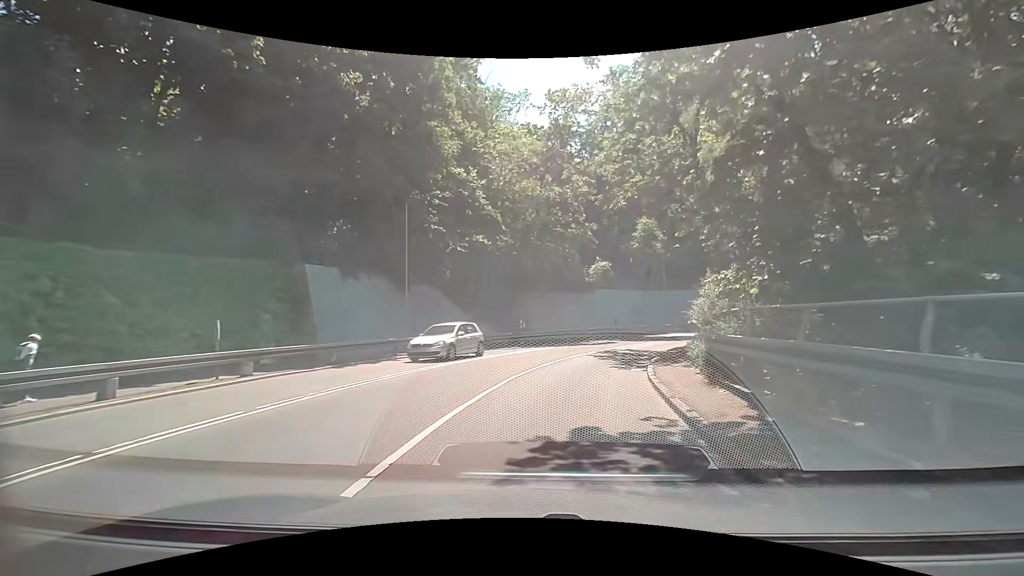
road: secondary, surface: asphalt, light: Day
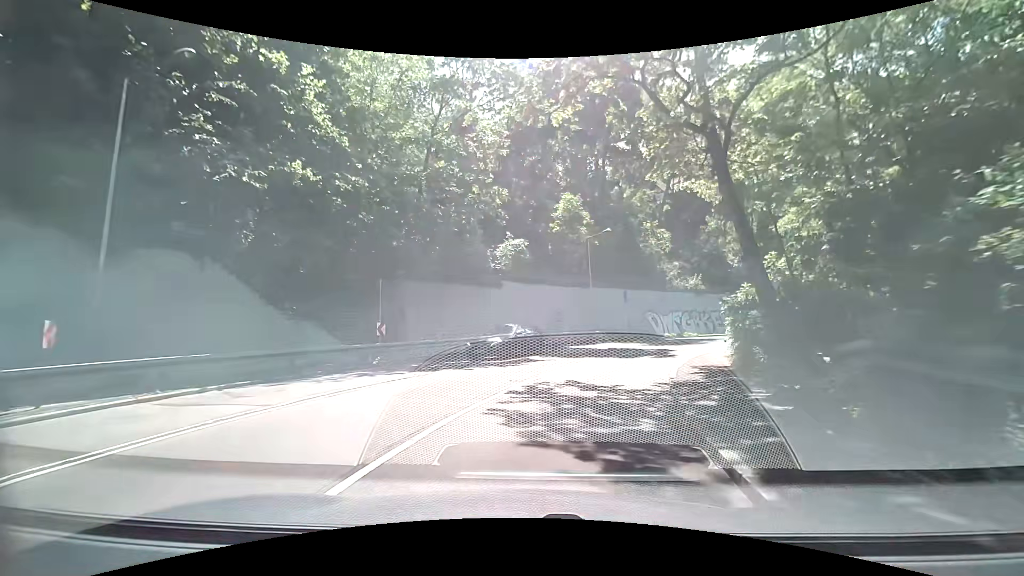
(+1.3, +13.3) m; +10°
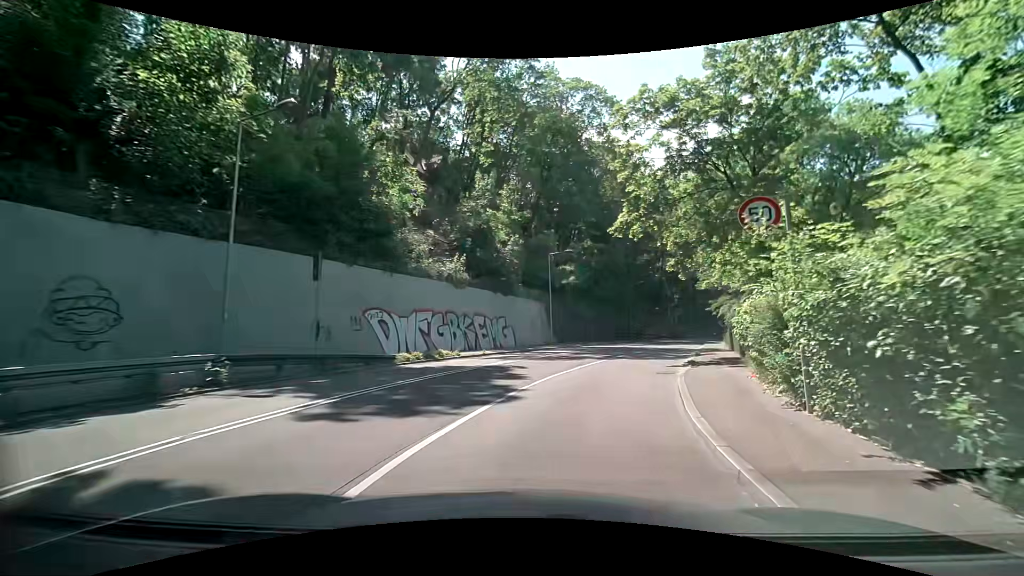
(+5.3, +22.0) m; +30°
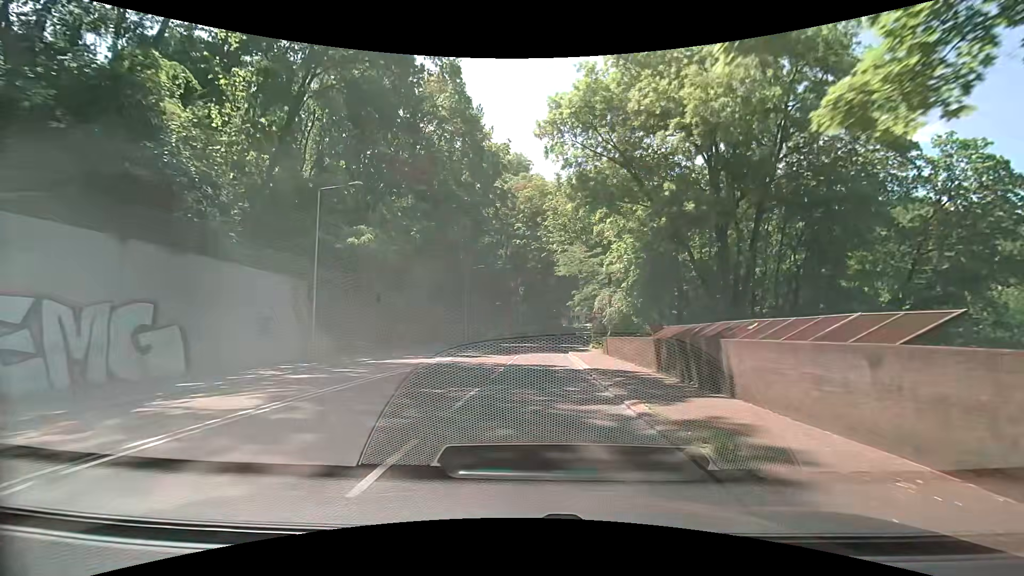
(+4.0, +20.1) m; +19°
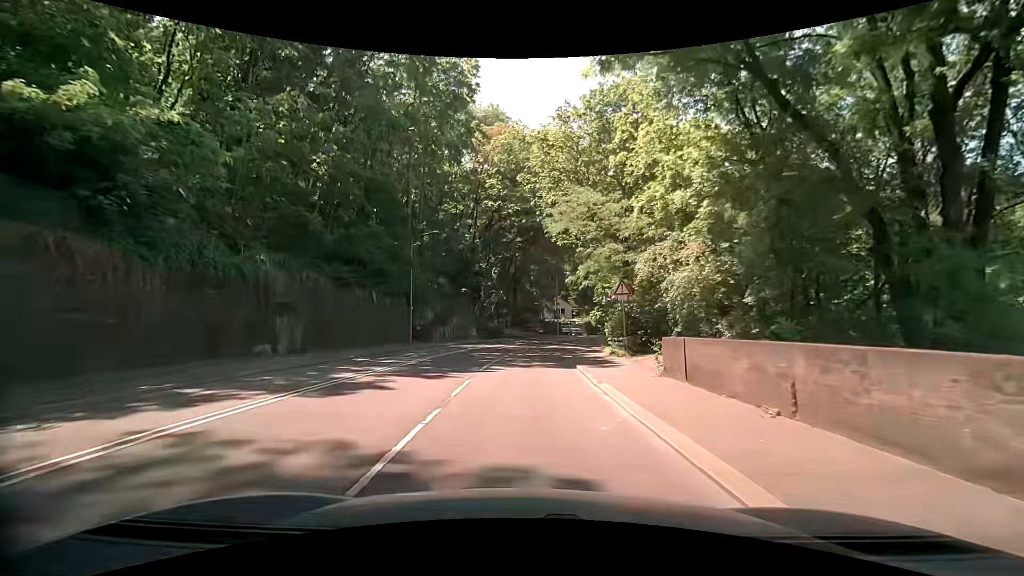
(+0.4, +17.2) m; +3°
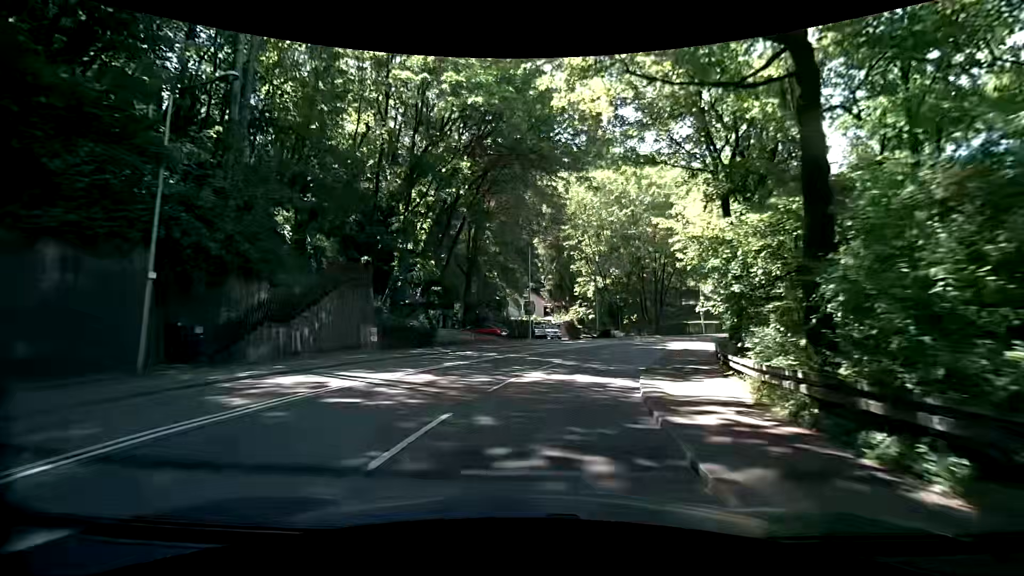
(+0.4, +23.3) m; +3°
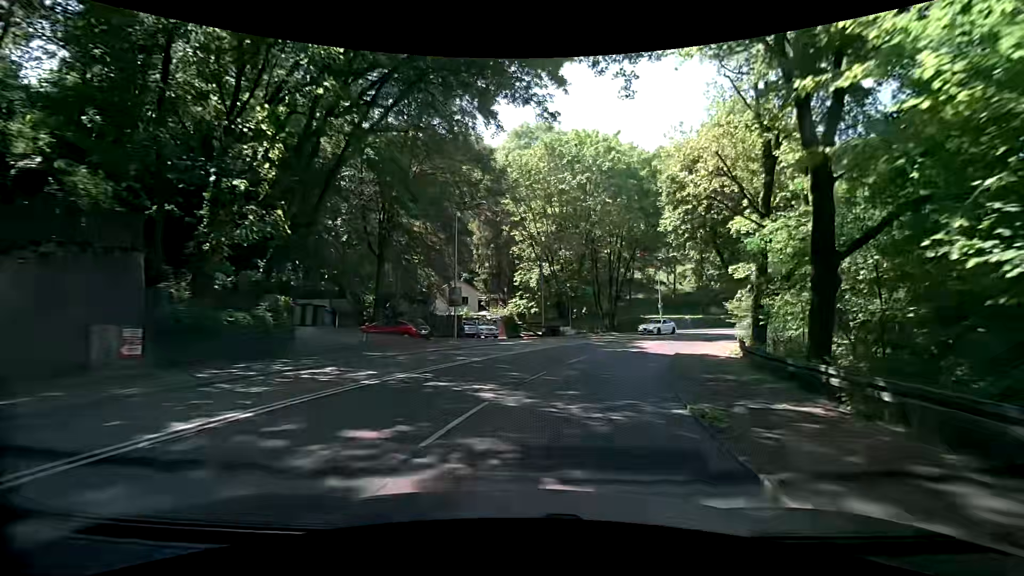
(+0.7, +11.2) m; +8°
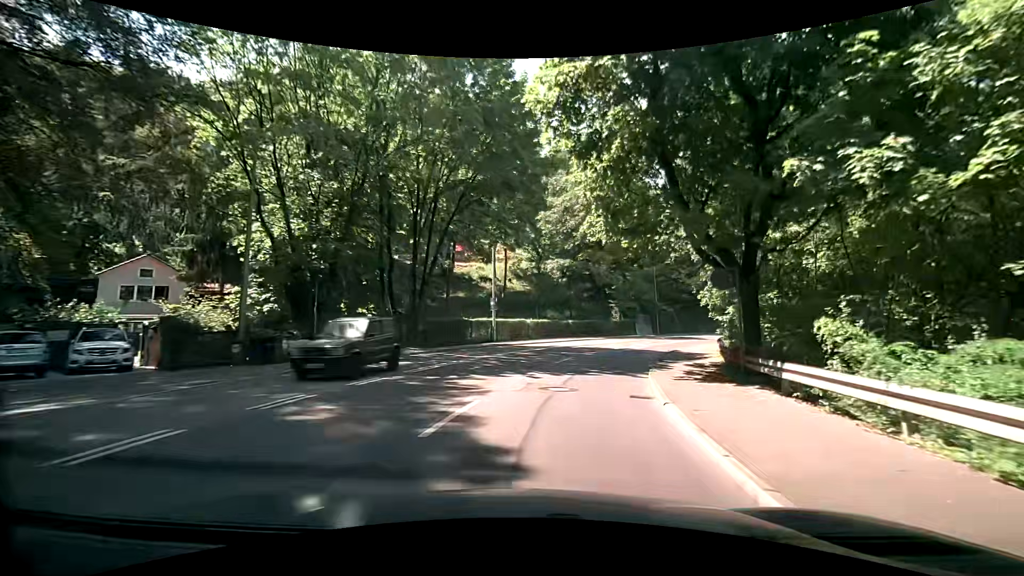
(+4.0, +22.5) m; +19°
(+1, +10) (+3, +20) (+7, +29) (+12, +38) (+18, +45) (+25, +52) (+33, +58) (+42, +64) (+50, +69) (+59, +74) m
